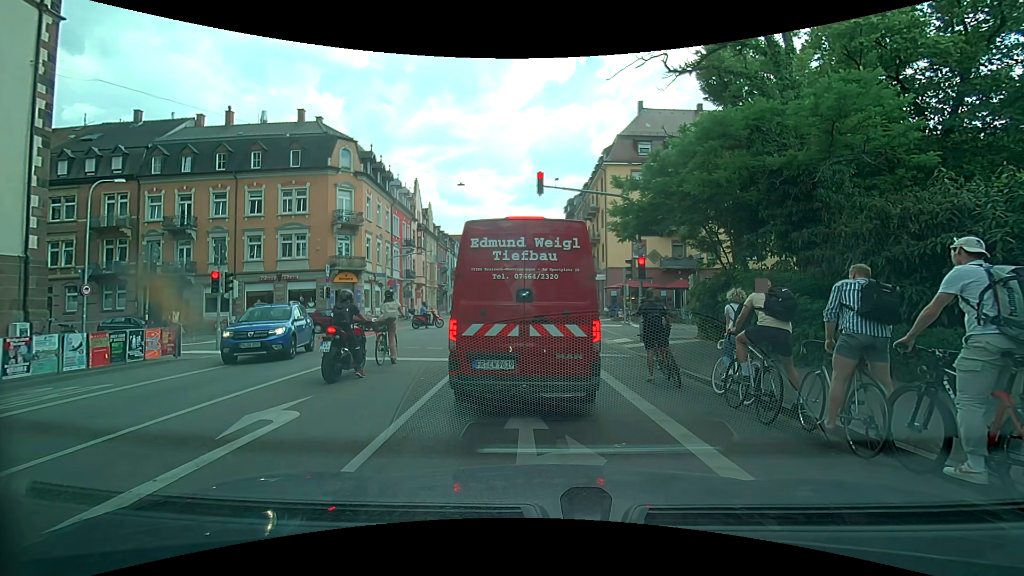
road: secondary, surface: asphalt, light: Day
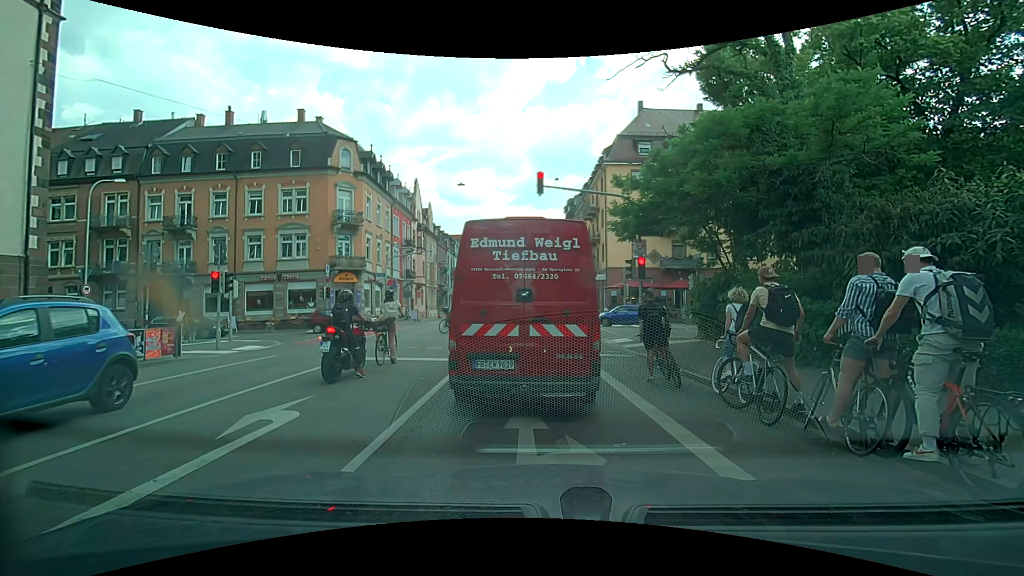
(0.0, 0.0) m; 0°
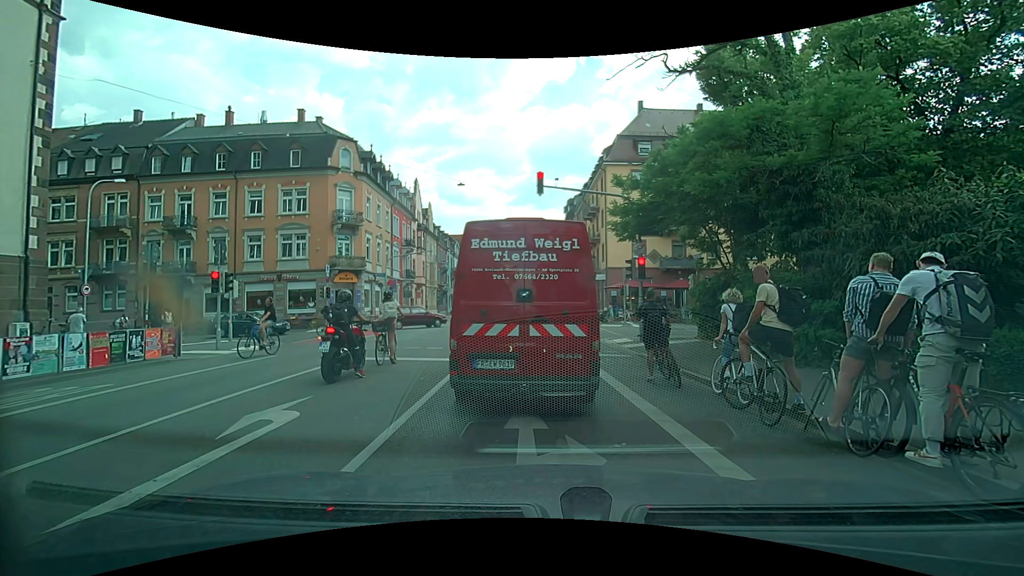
(0.0, 0.0) m; 0°
(0, +10) (-1, +20) (-1, +30) (-1, +40) (-2, +50) (-2, +60) (-2, +70) (-3, +80) (-3, +90) (-3, +100) m
